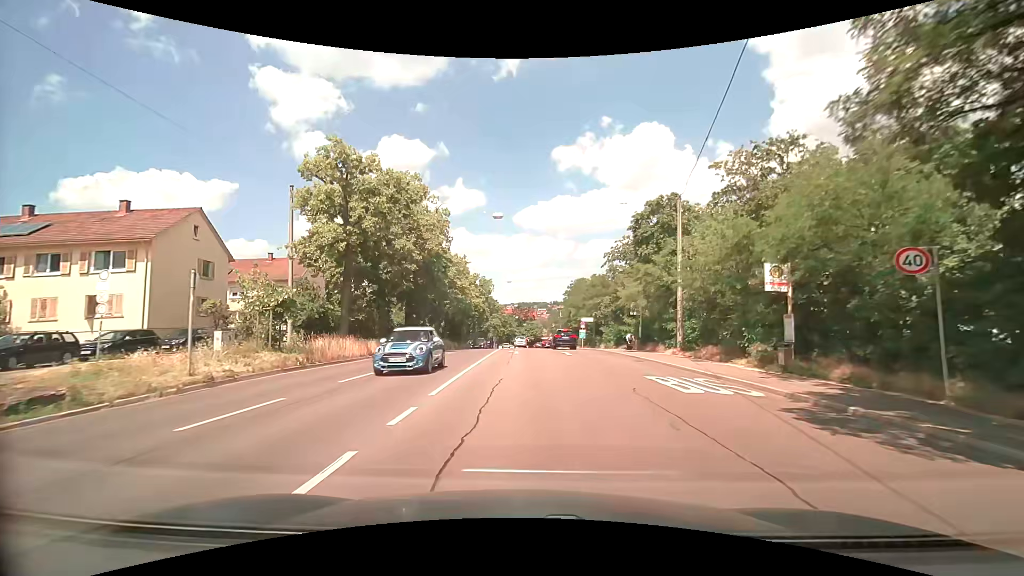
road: secondary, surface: asphalt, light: Day
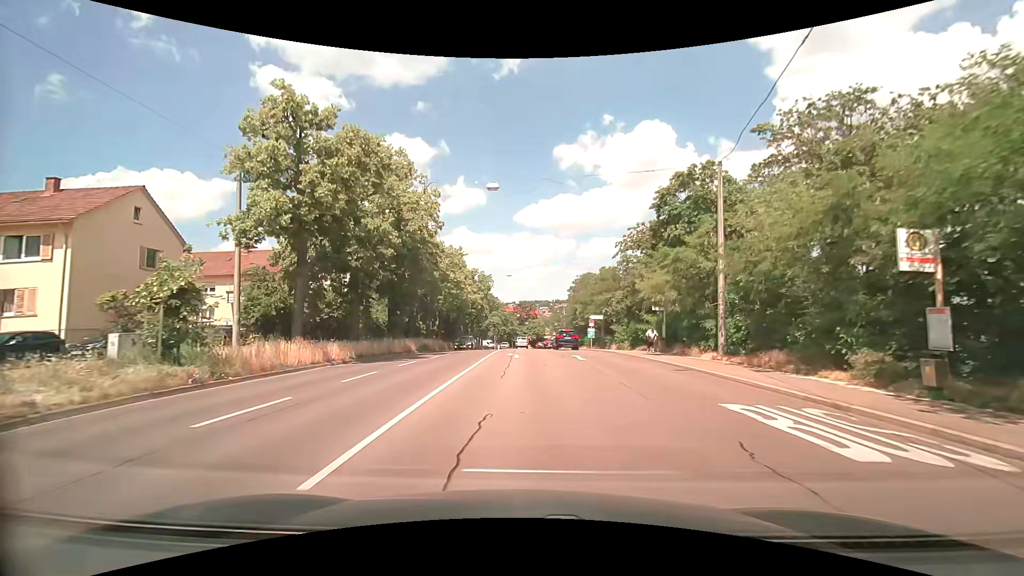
(0.0, +5.8) m; 0°
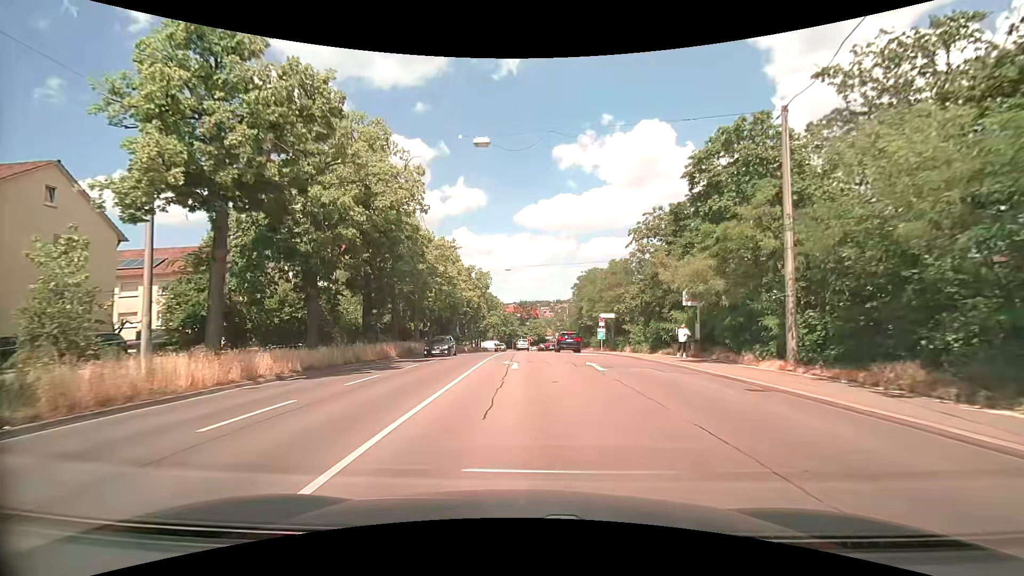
(0.0, +5.9) m; -1°
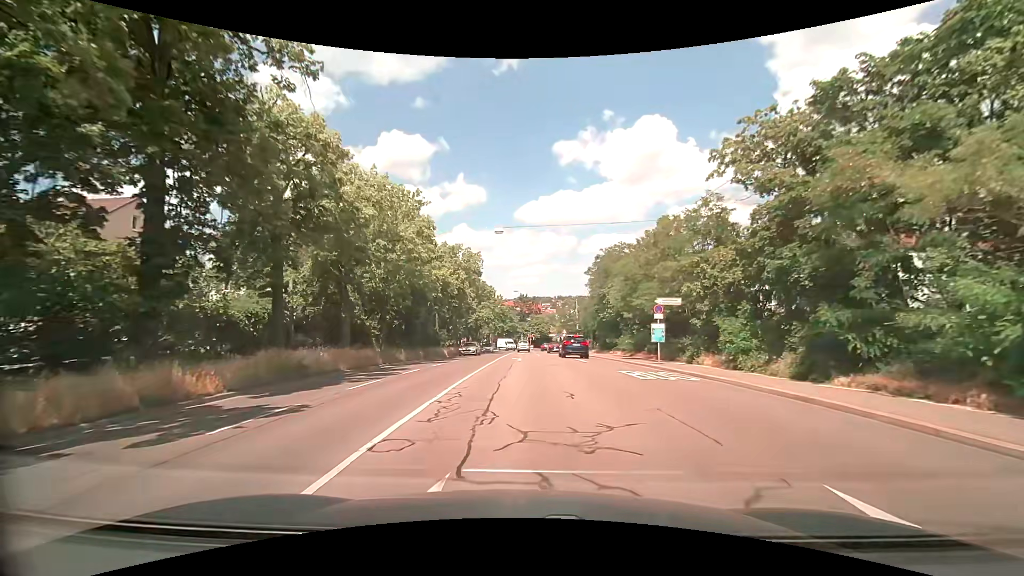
(+0.1, +18.0) m; +1°
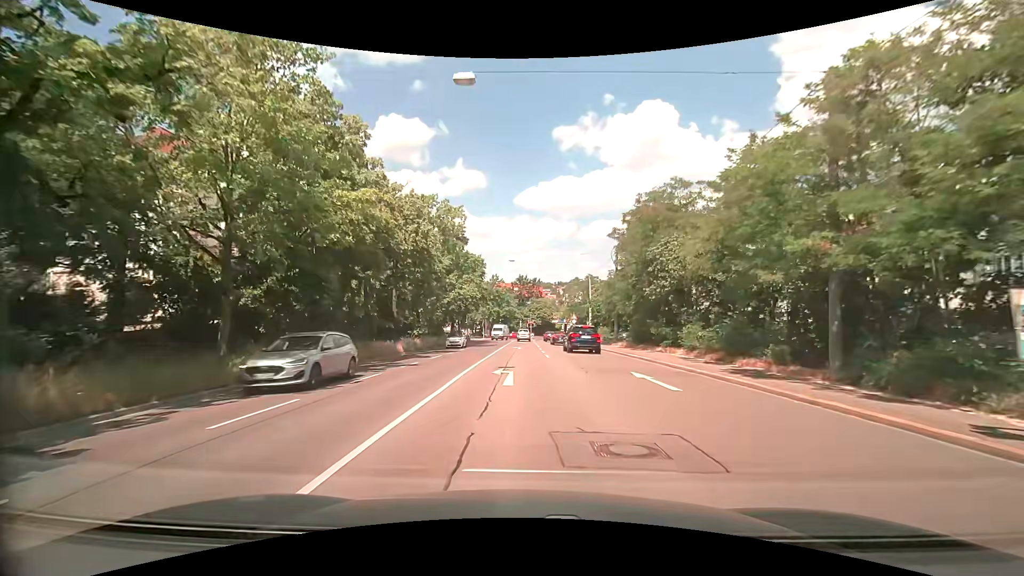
(-0.2, +18.1) m; -1°
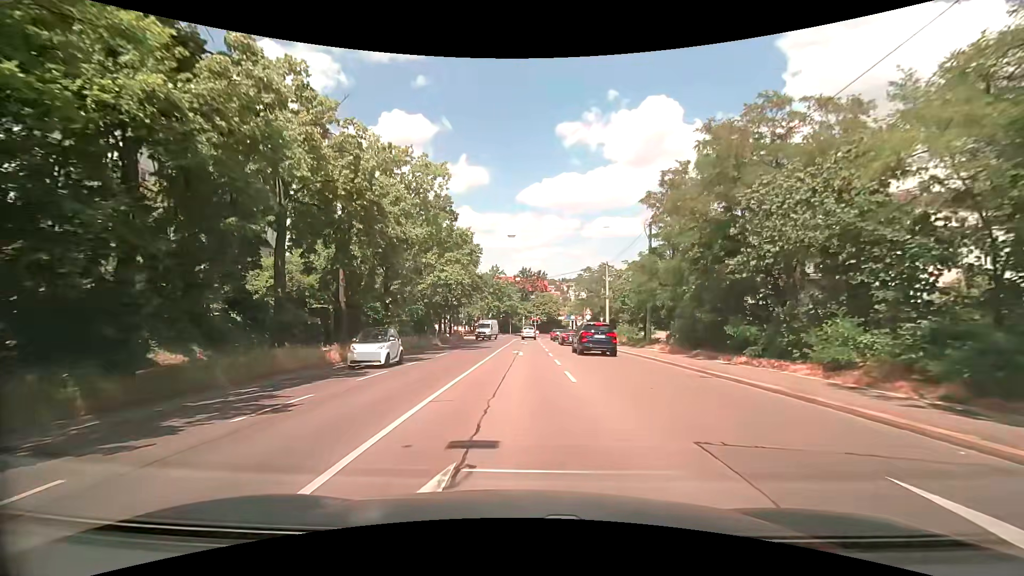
(0.0, +11.6) m; 0°
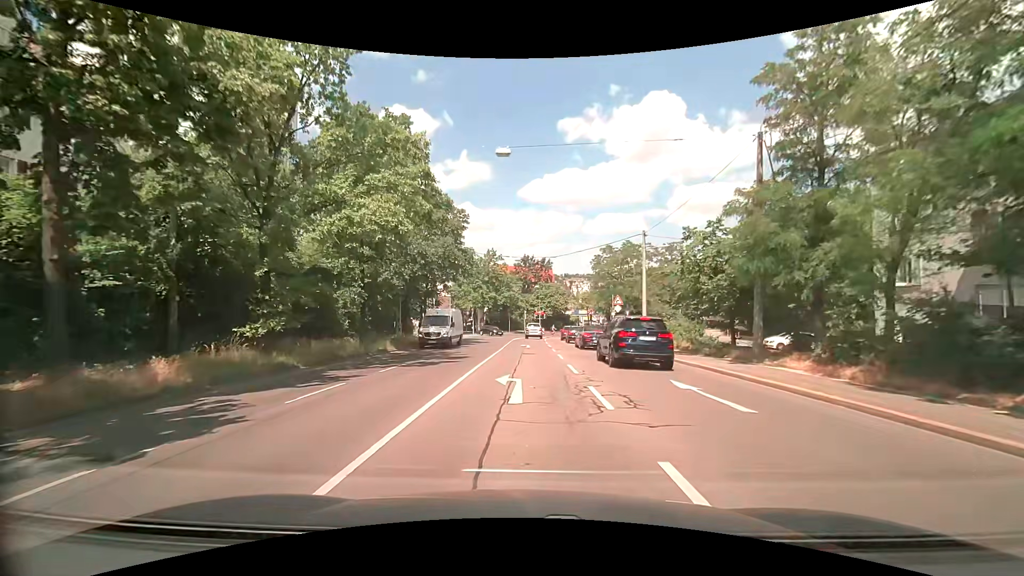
(0.0, +16.6) m; 0°
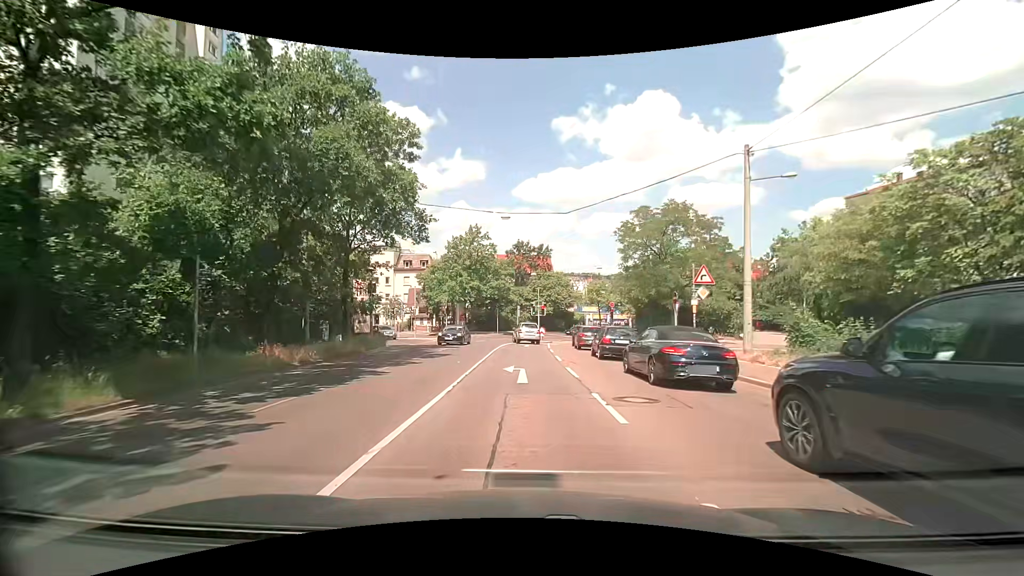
(0.0, +19.2) m; +1°
(0, +10) (0, +20) (0, +30) (0, +40) (-3, +50) (-9, +58) (-15, +65) (-21, +73) (-27, +82) (-34, +89) m
